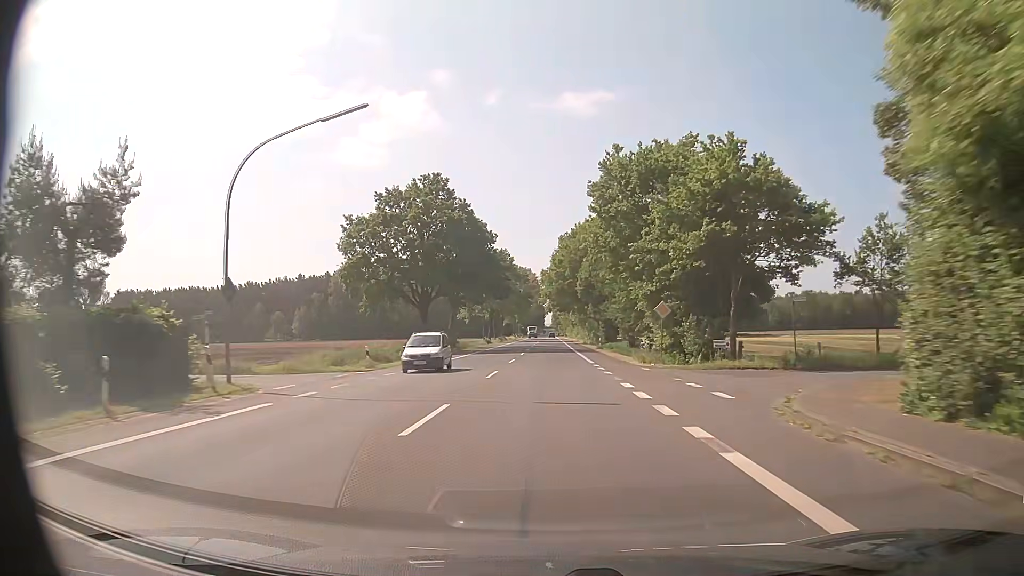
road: primary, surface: asphalt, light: Day
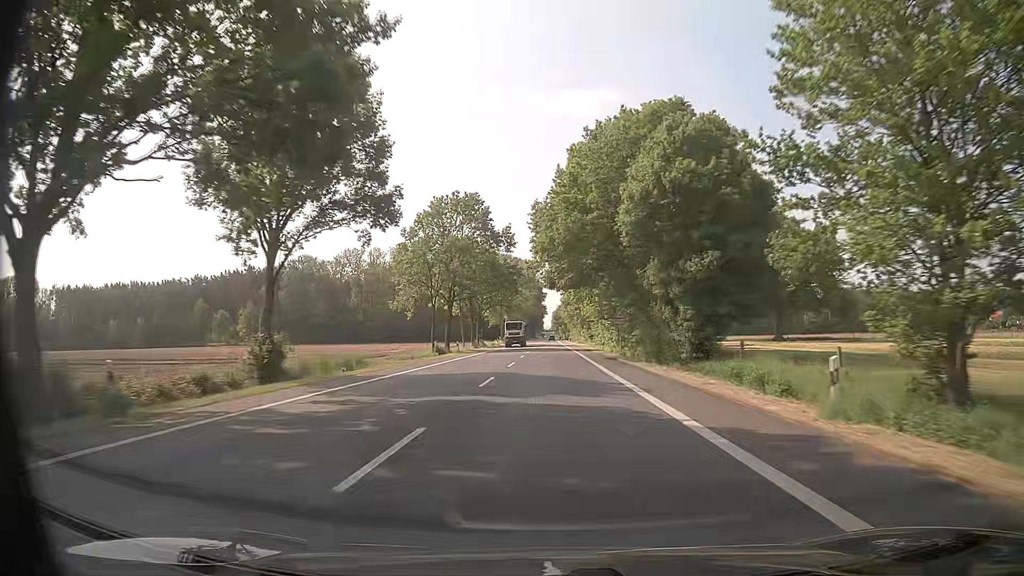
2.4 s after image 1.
(-0.2, +51.6) m; 0°
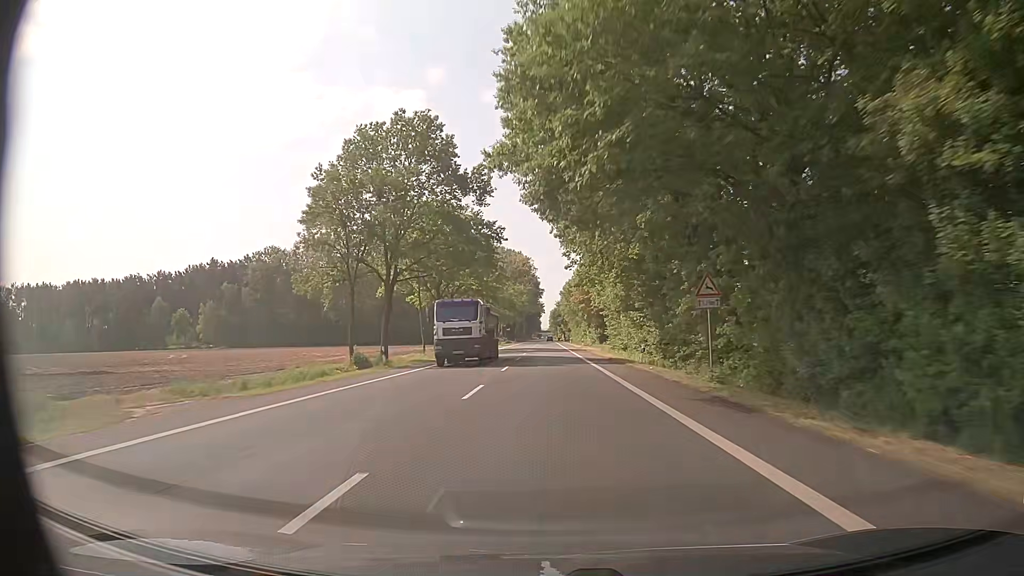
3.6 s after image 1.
(0.0, +27.3) m; 0°
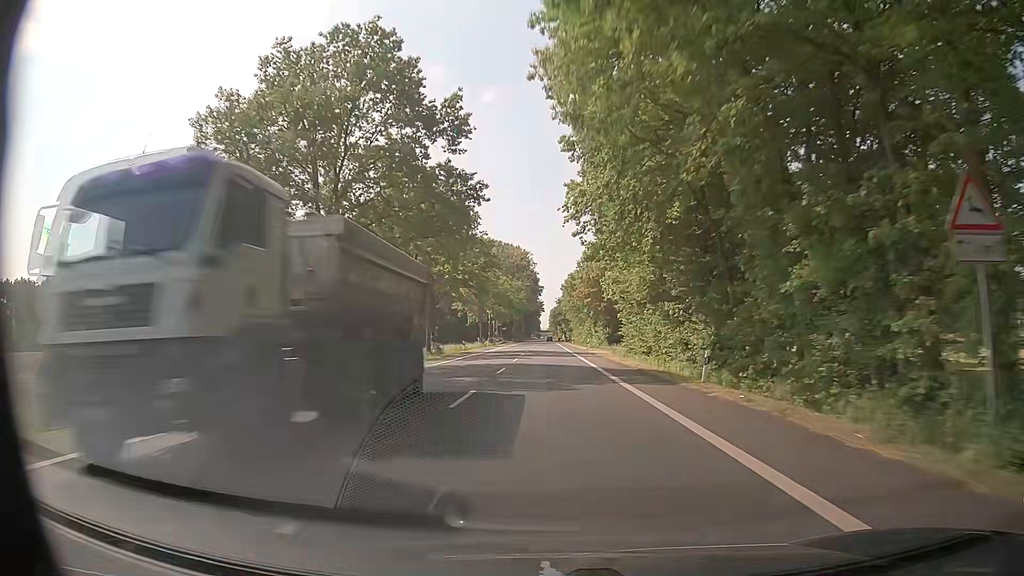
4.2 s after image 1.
(-0.1, +14.0) m; -1°
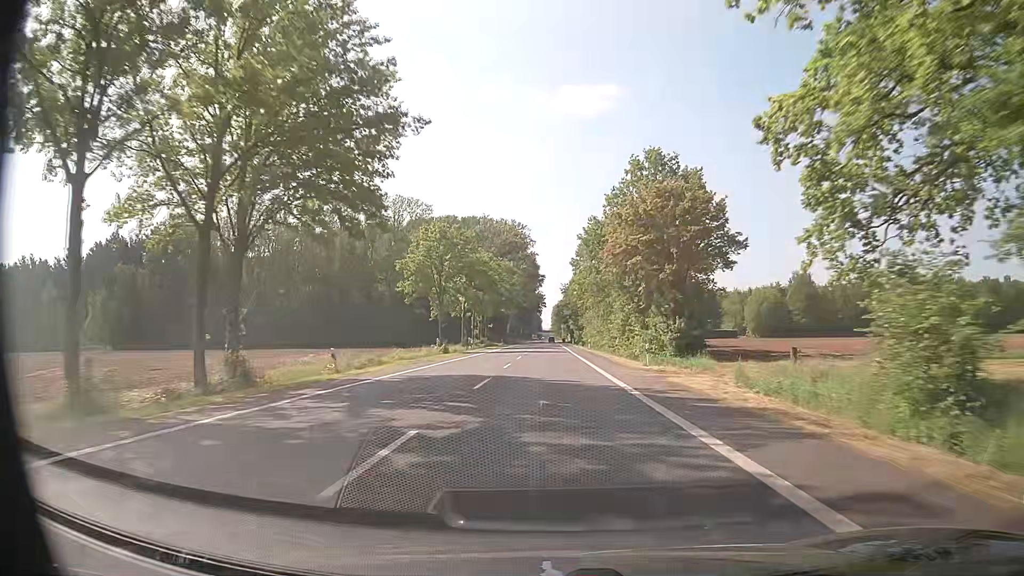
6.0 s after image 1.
(+0.5, +43.6) m; +1°
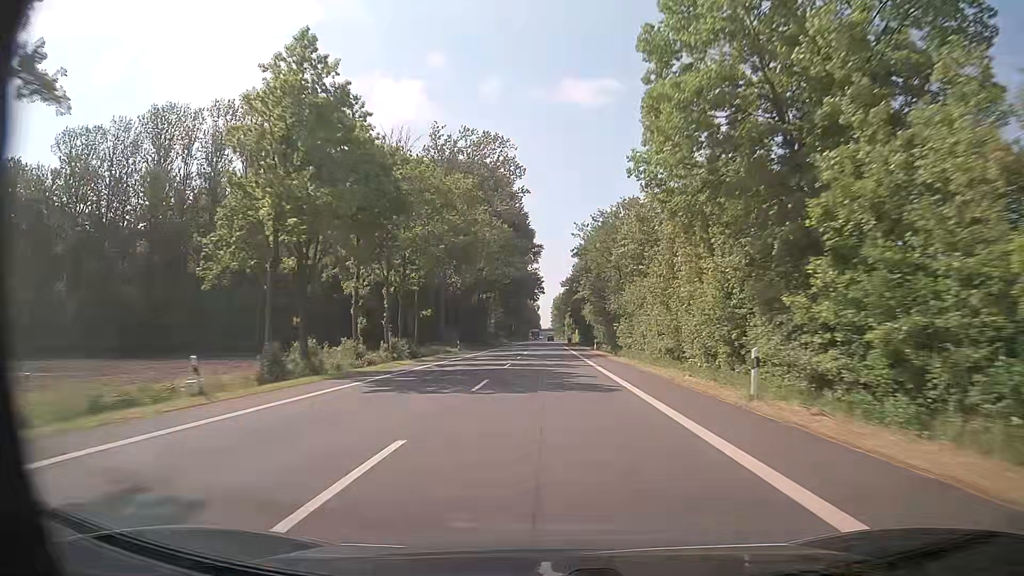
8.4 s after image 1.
(-0.5, +61.3) m; 0°
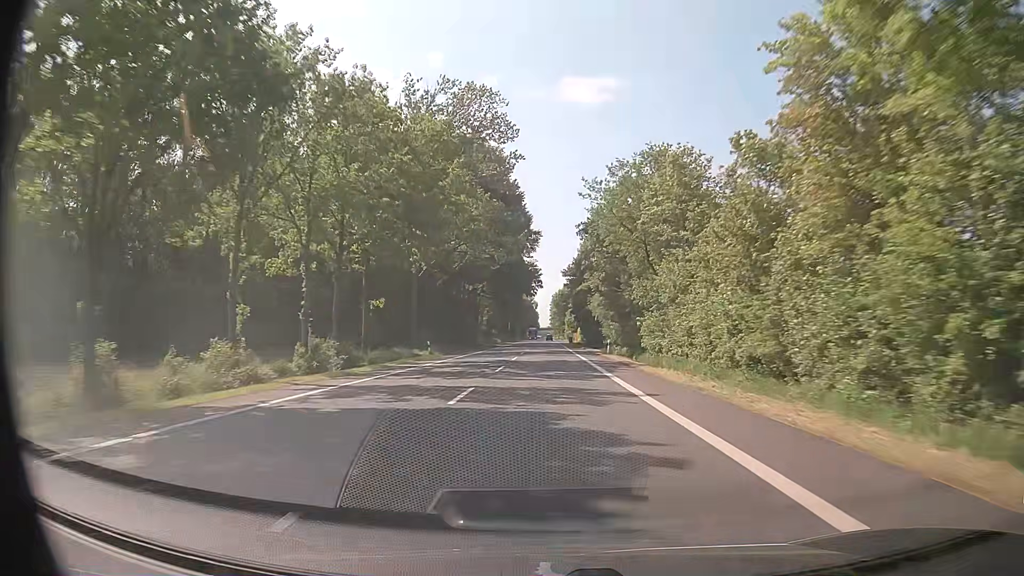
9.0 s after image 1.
(-0.1, +15.7) m; -1°
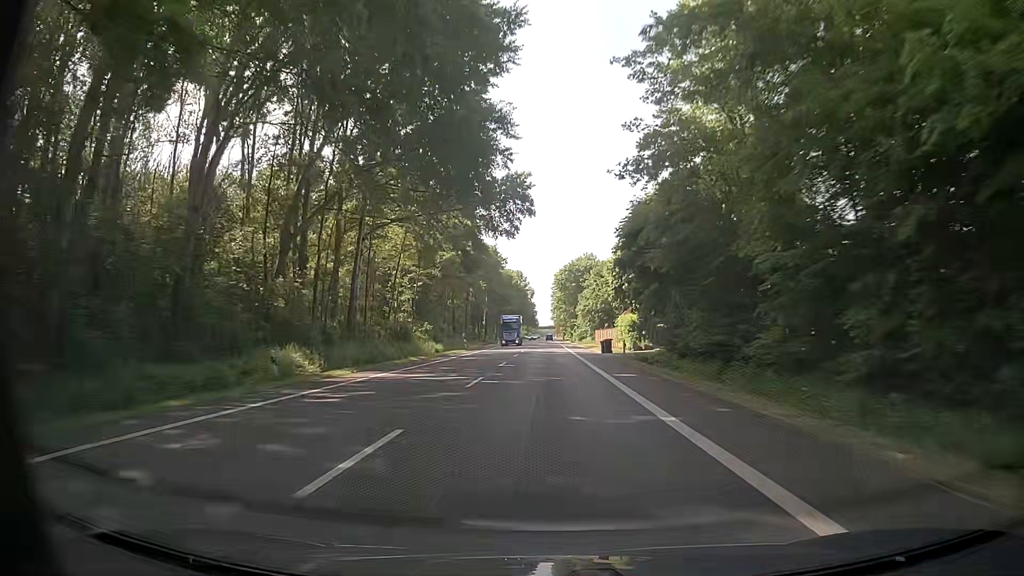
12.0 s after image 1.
(+0.2, +79.7) m; 0°
(0, +10) (0, +20) (0, +30) (0, +40) (0, +50) (0, +60) (0, +70) (0, +80) (0, +90) (0, +100) m
